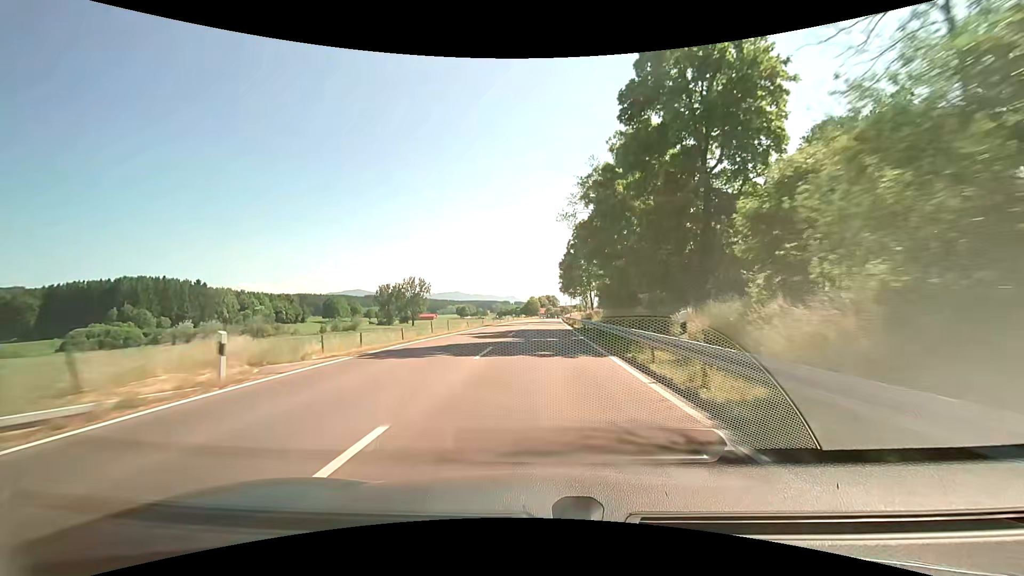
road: primary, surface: asphalt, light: Day
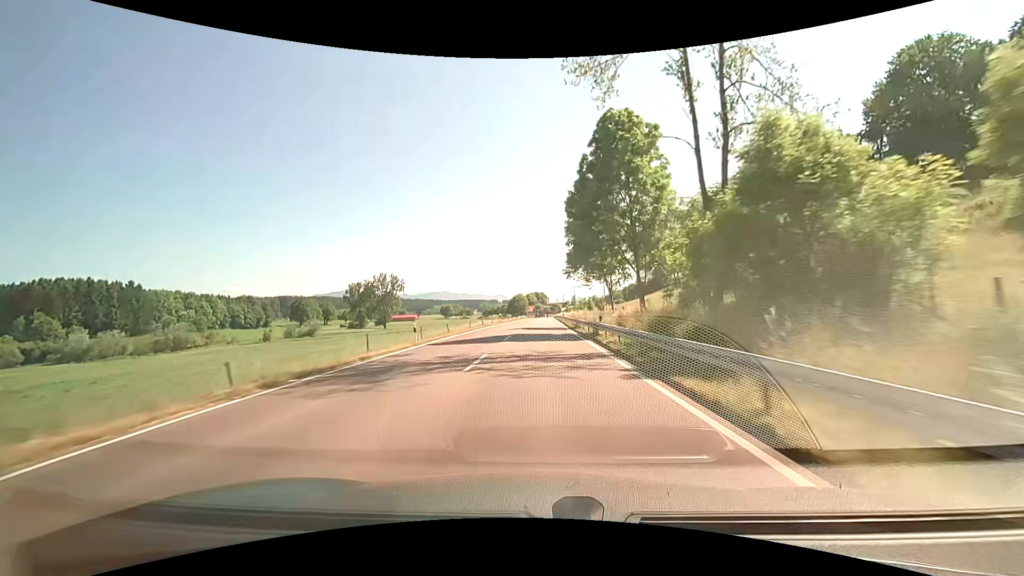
(+0.8, +38.4) m; +2°
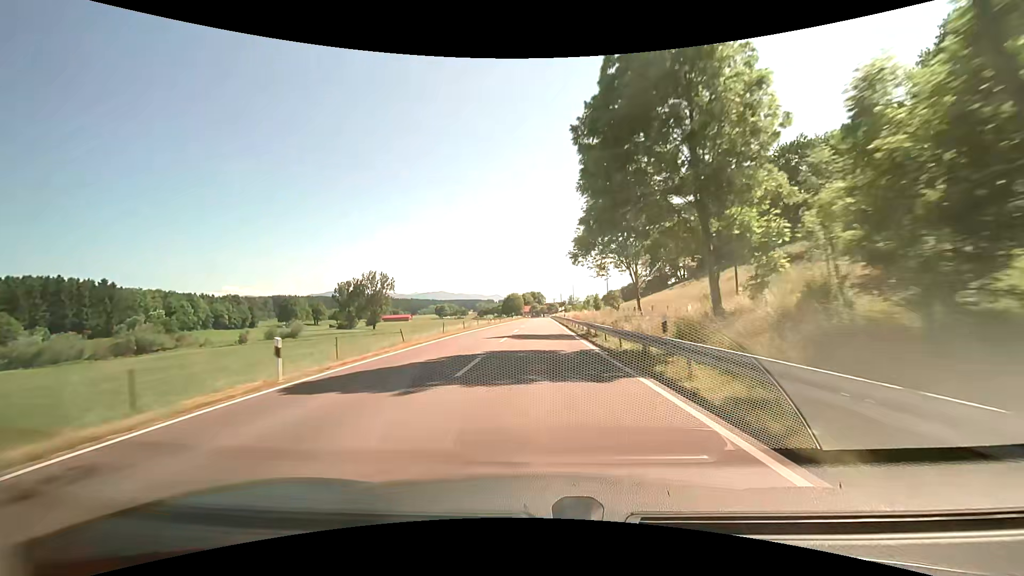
(-0.1, +12.9) m; -1°
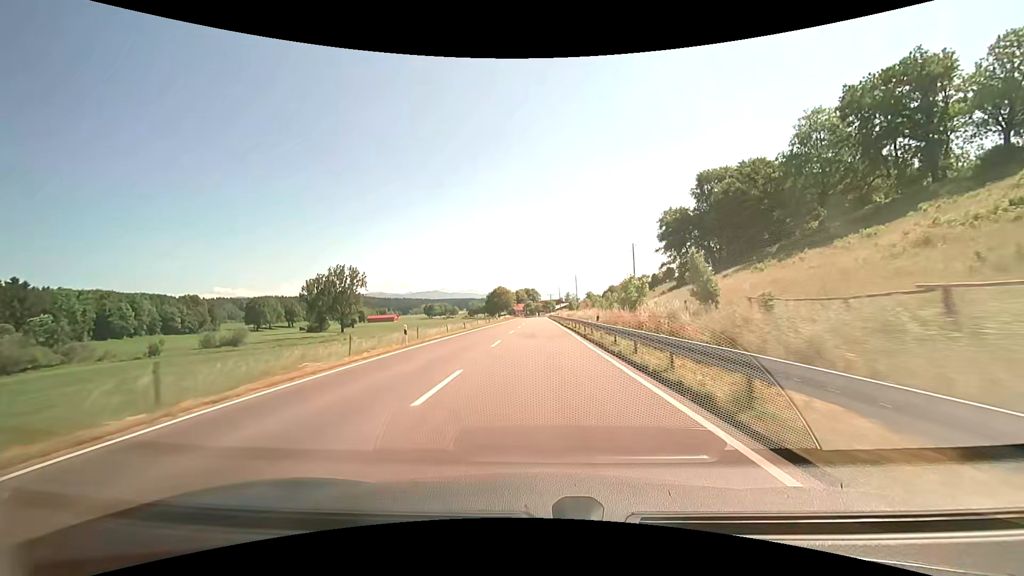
(+0.2, +39.2) m; 0°
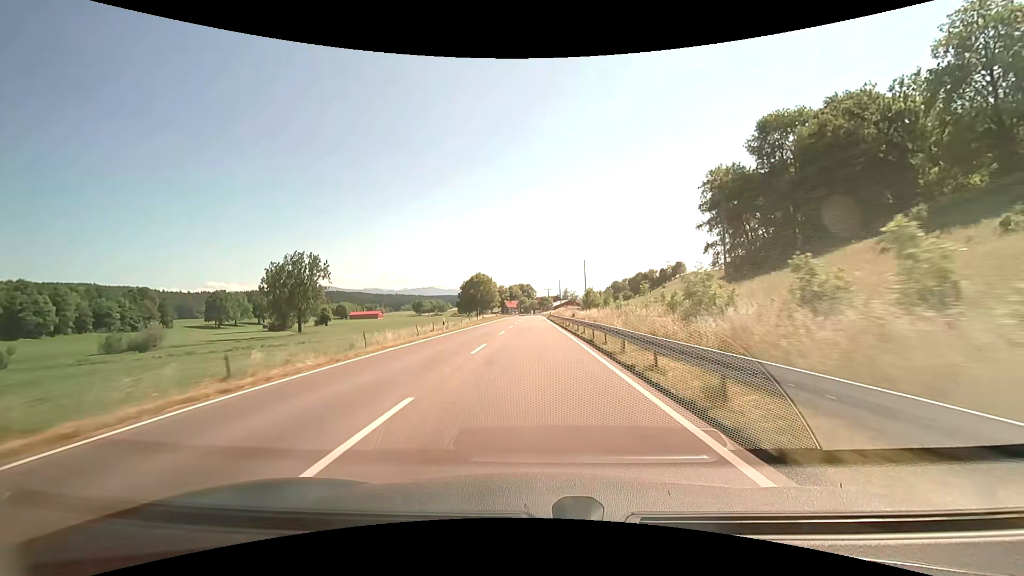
(+0.3, +39.8) m; +1°
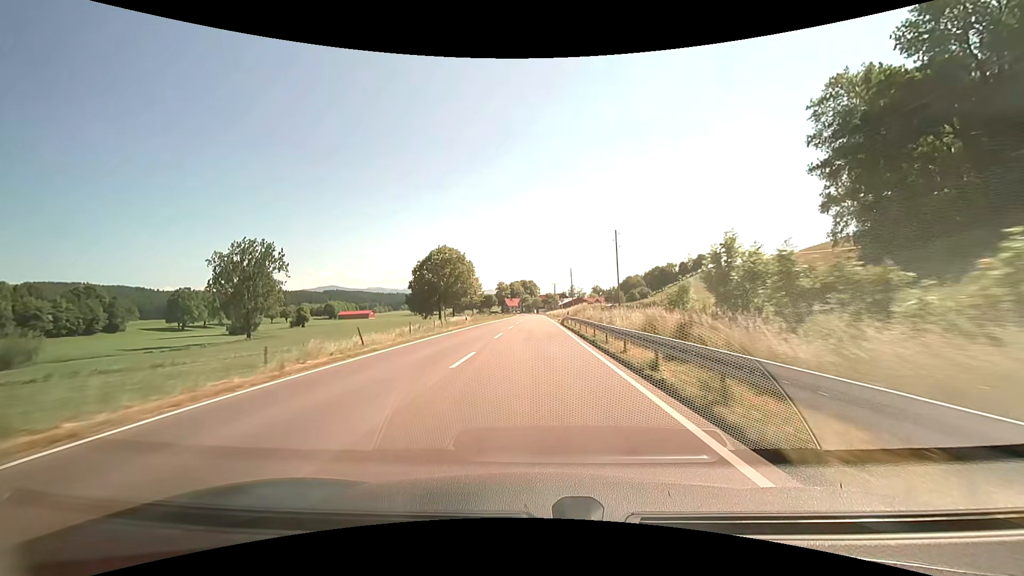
(+0.1, +40.0) m; 0°
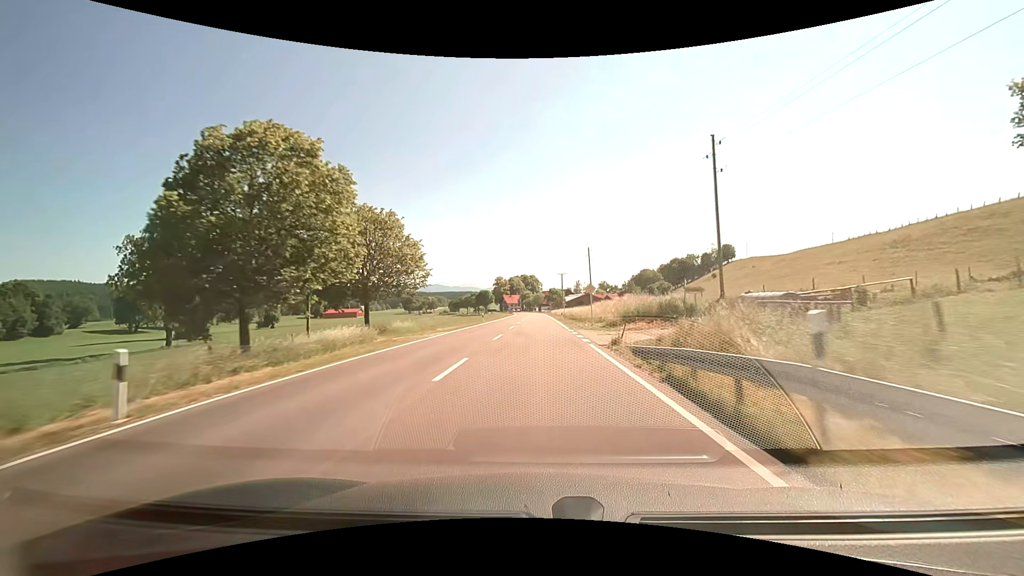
(-0.1, +38.2) m; -1°
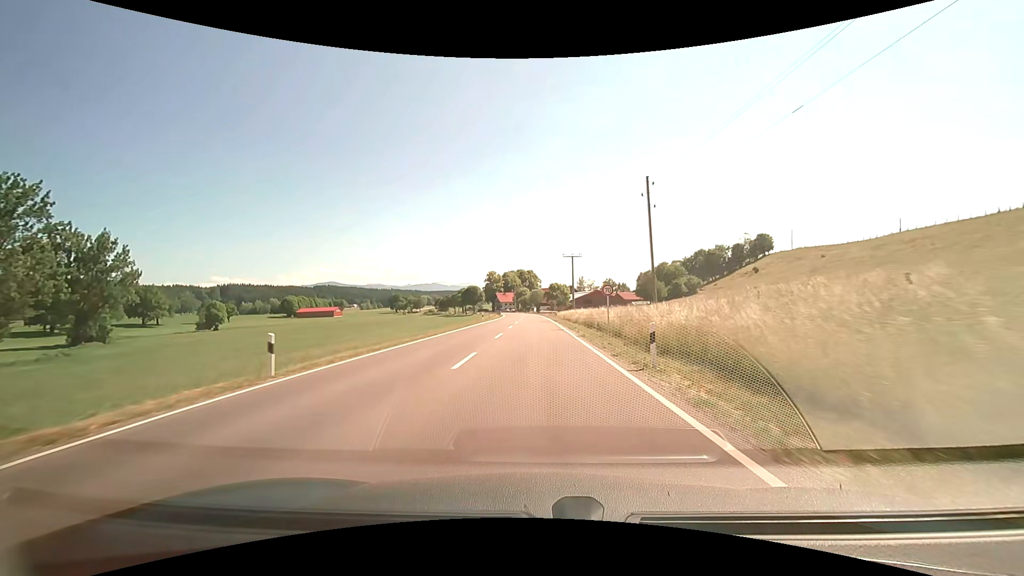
(+0.5, +45.5) m; +1°
(0, +10) (0, +20) (0, +30) (0, +40) (0, +50) (0, +60) (-1, +70) (-1, +80) (-1, +90) (-2, +100) m
